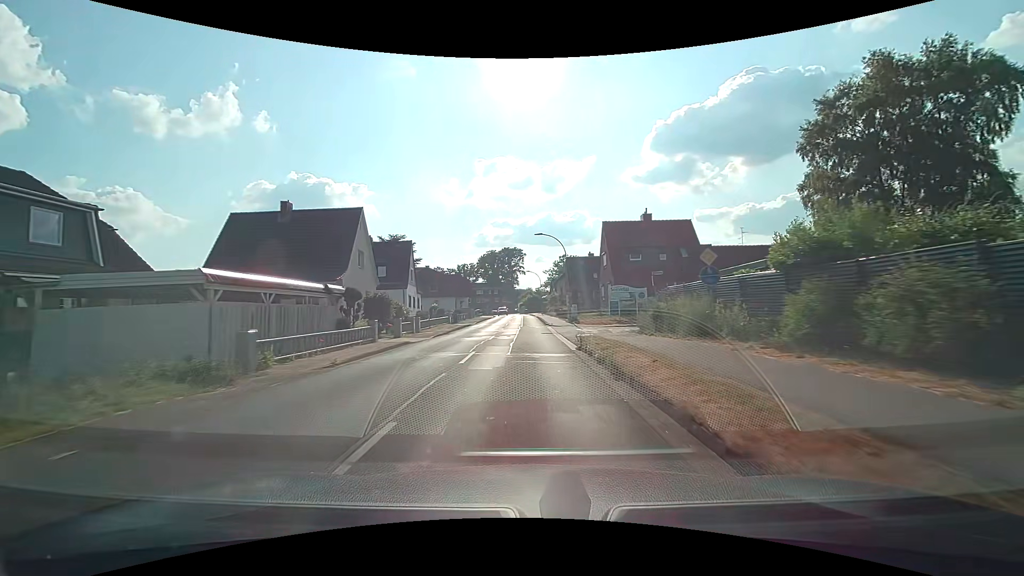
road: tertiary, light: Day
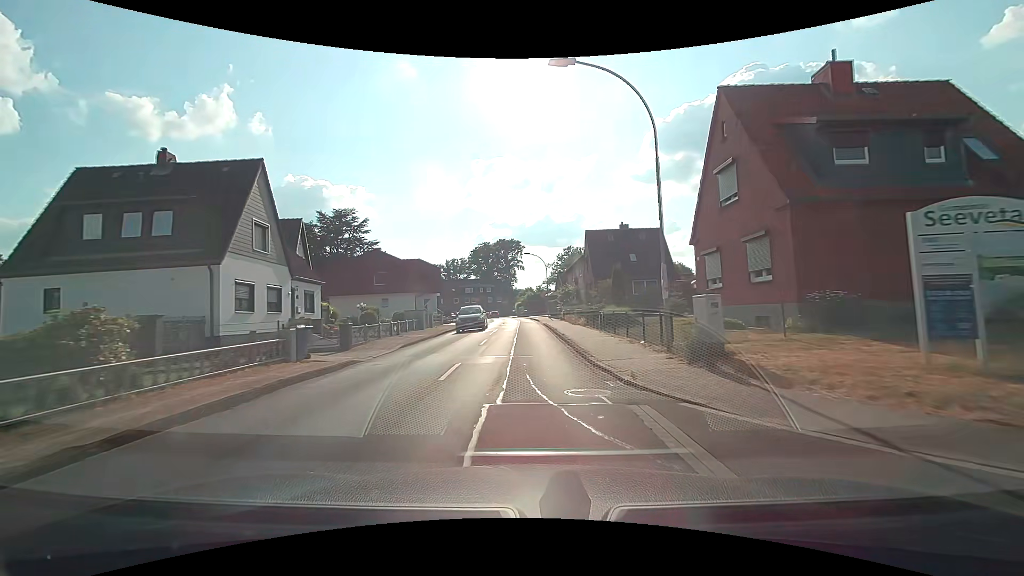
(+0.2, +29.9) m; 0°
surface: asphalt
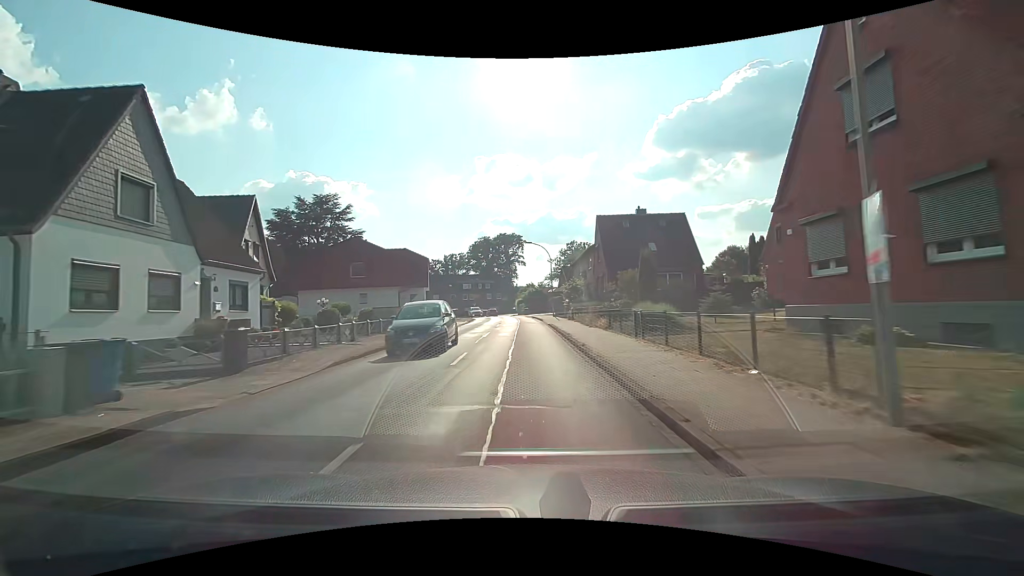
(0.0, +7.5) m; 0°
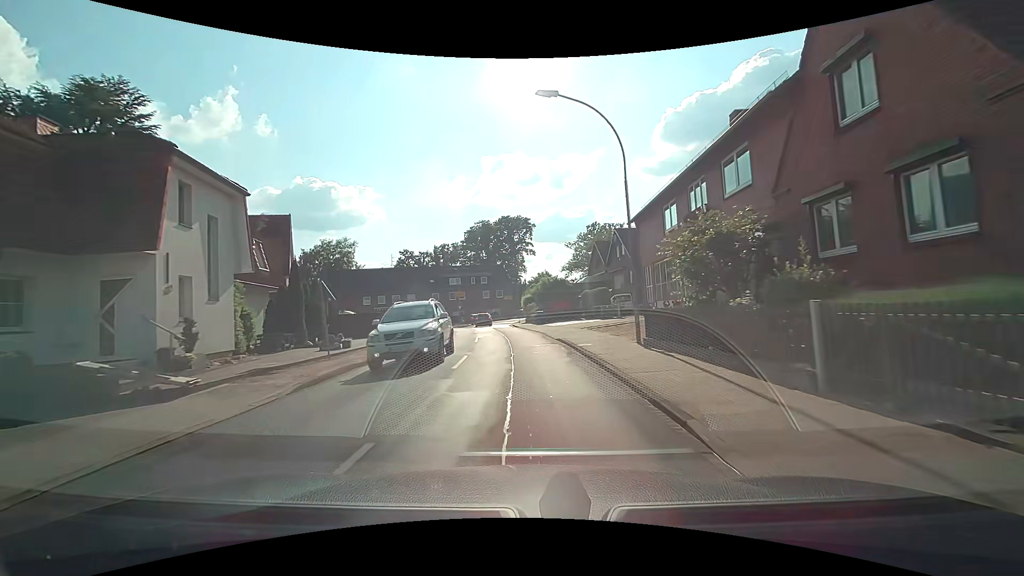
(-0.4, +36.5) m; -1°
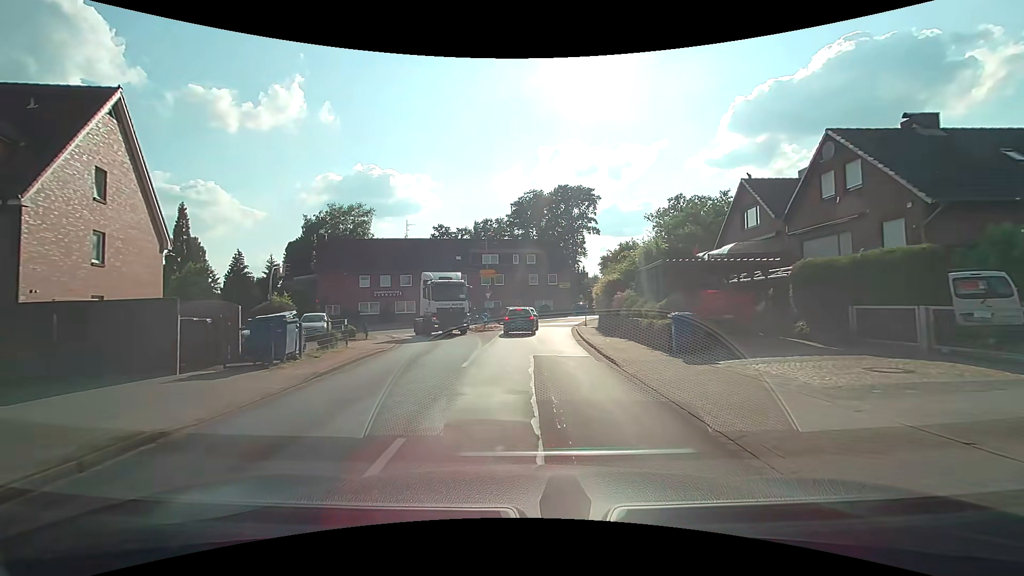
(-1.4, +27.1) m; -5°
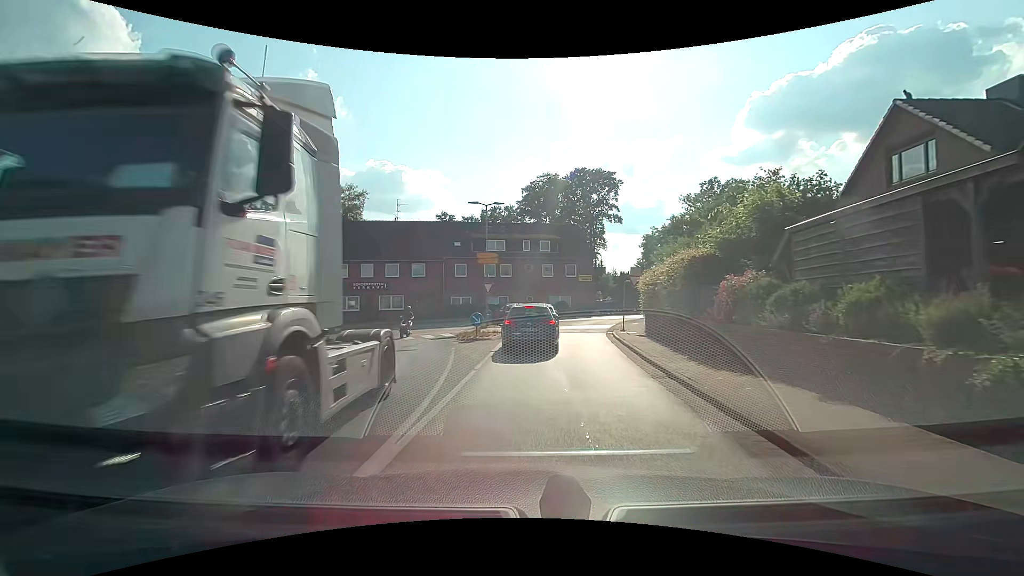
(-0.2, +11.4) m; -2°
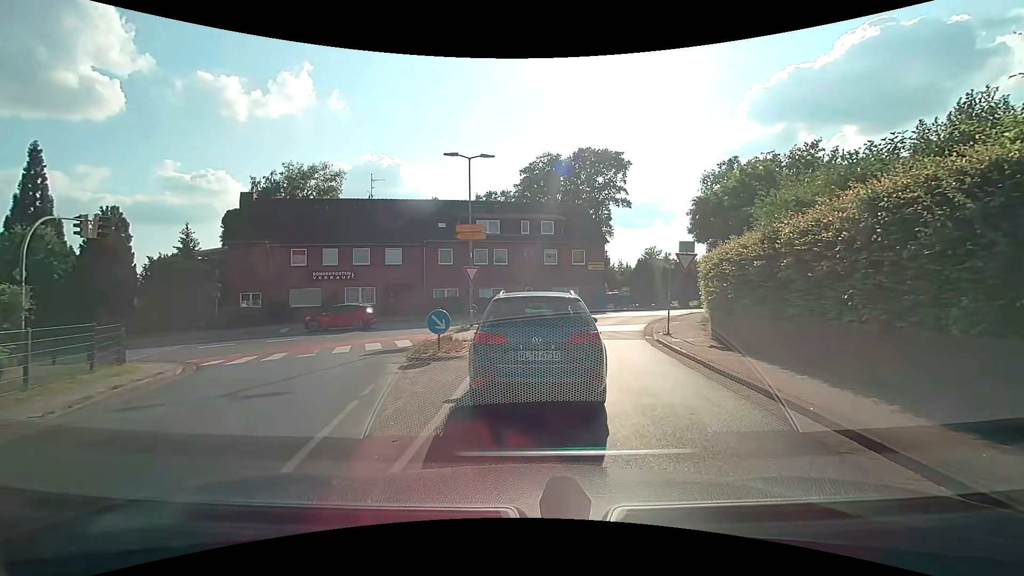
(0.0, +8.9) m; 0°
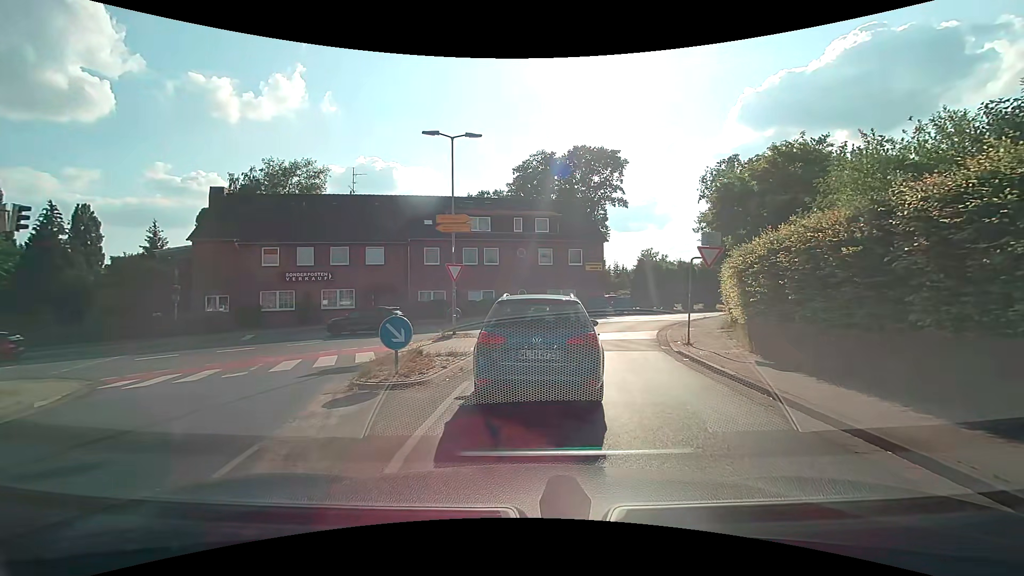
(0.0, +3.4) m; 0°
